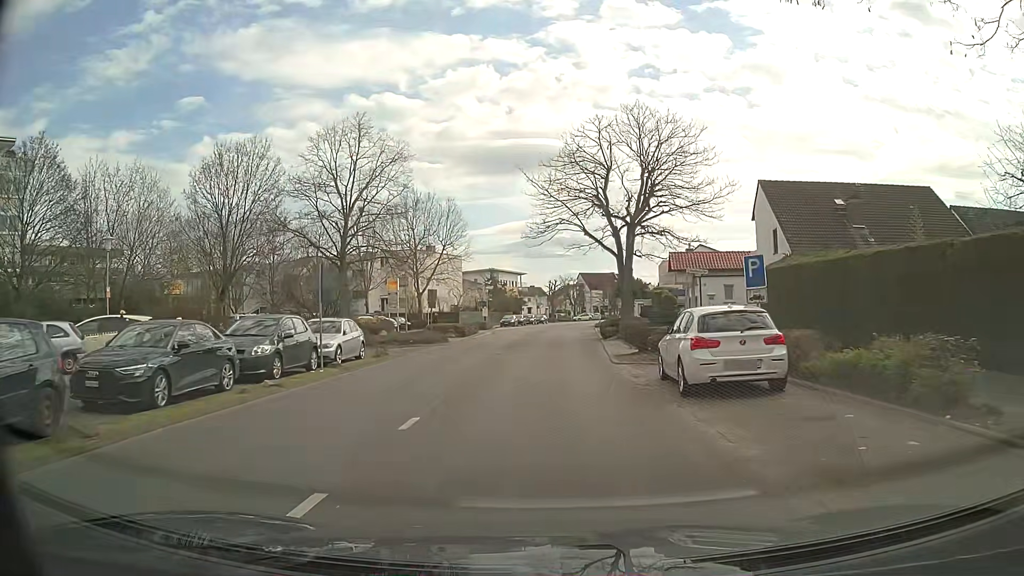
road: tertiary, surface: asphalt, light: Day
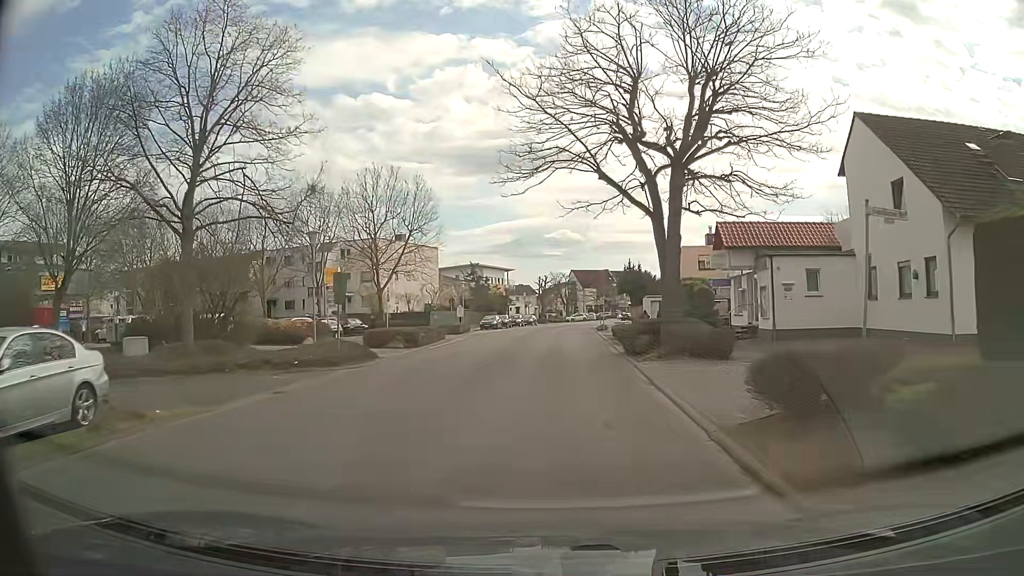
(0.0, +14.6) m; +1°
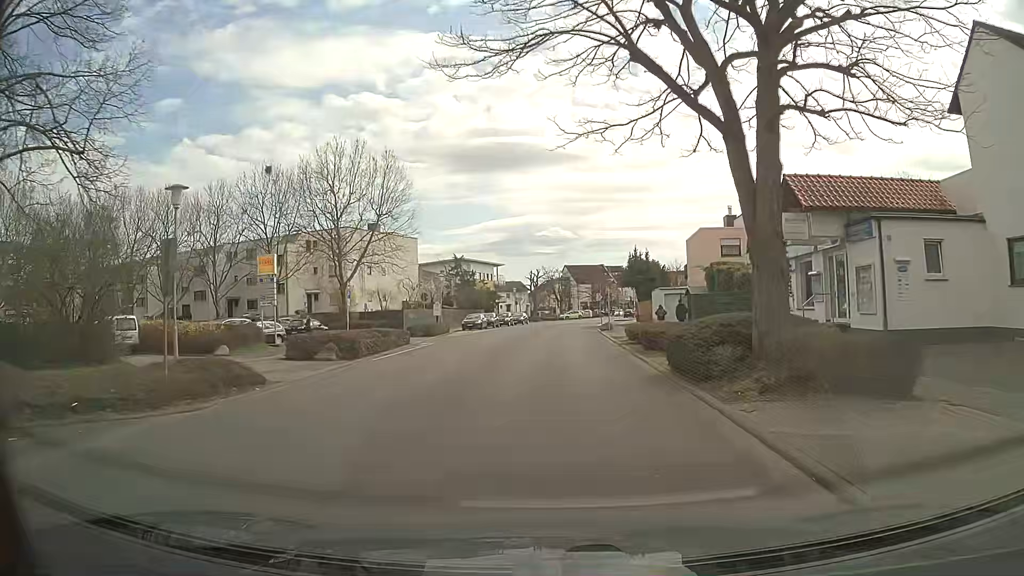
(0.0, +9.7) m; +1°
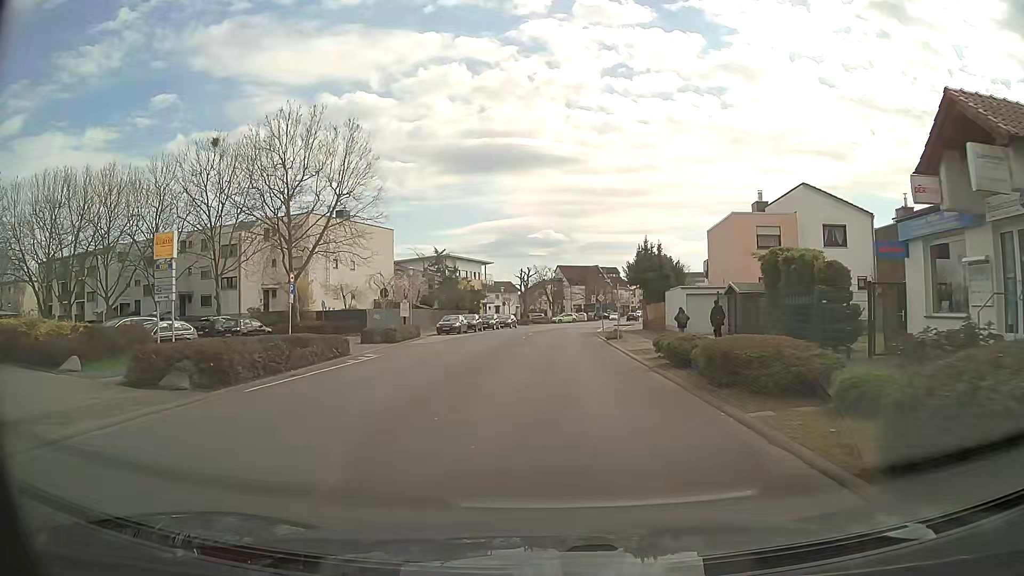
(0.0, +9.7) m; +1°
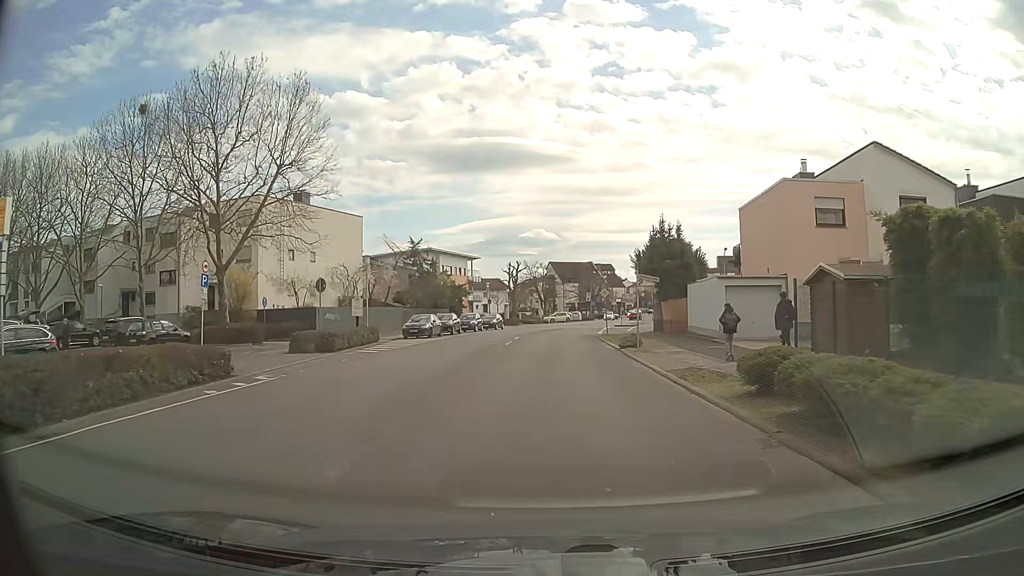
(0.0, +9.6) m; +1°
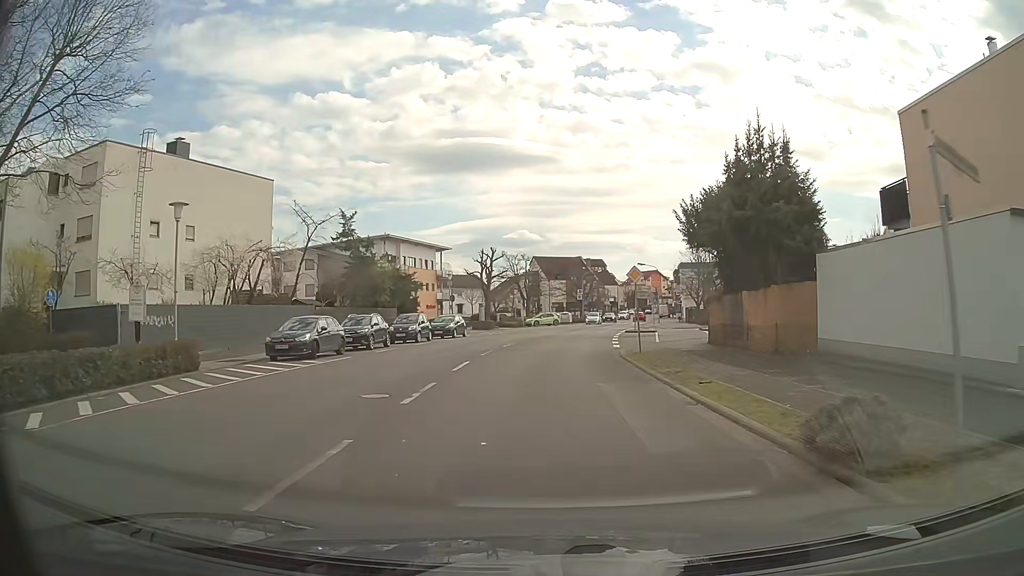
(0.0, +19.3) m; +1°
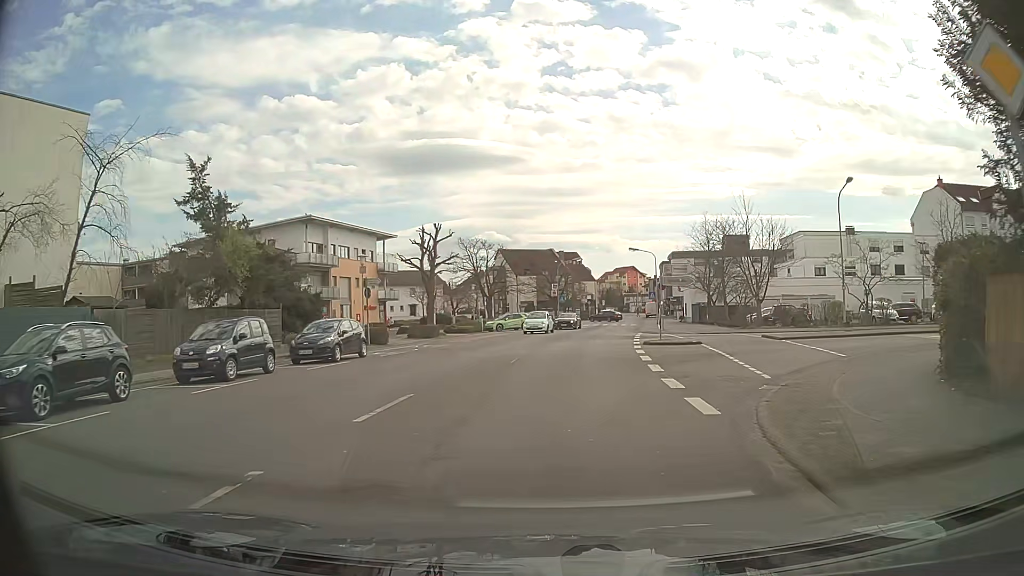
(+0.4, +19.3) m; +3°
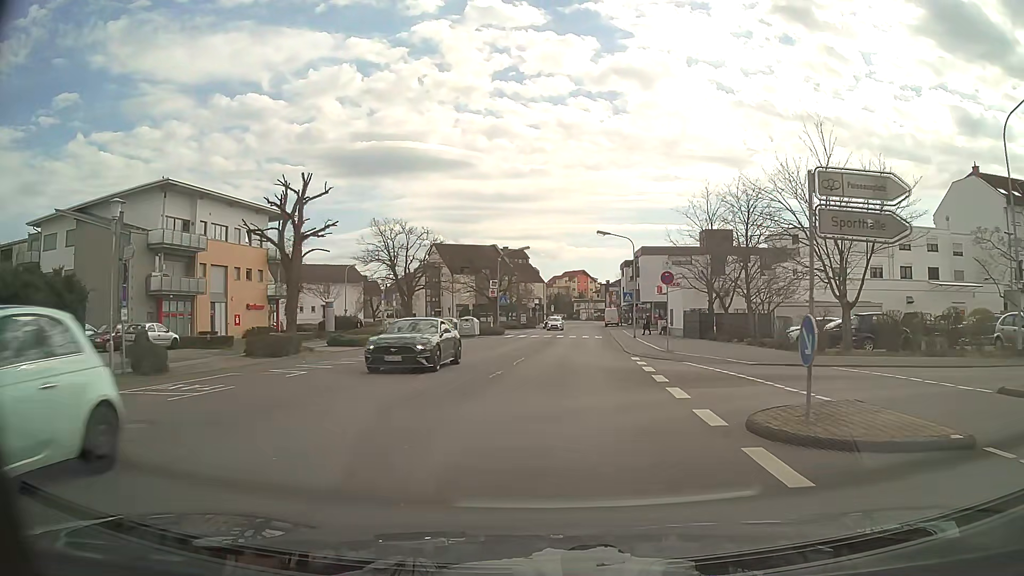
(+0.6, +19.2) m; +4°
